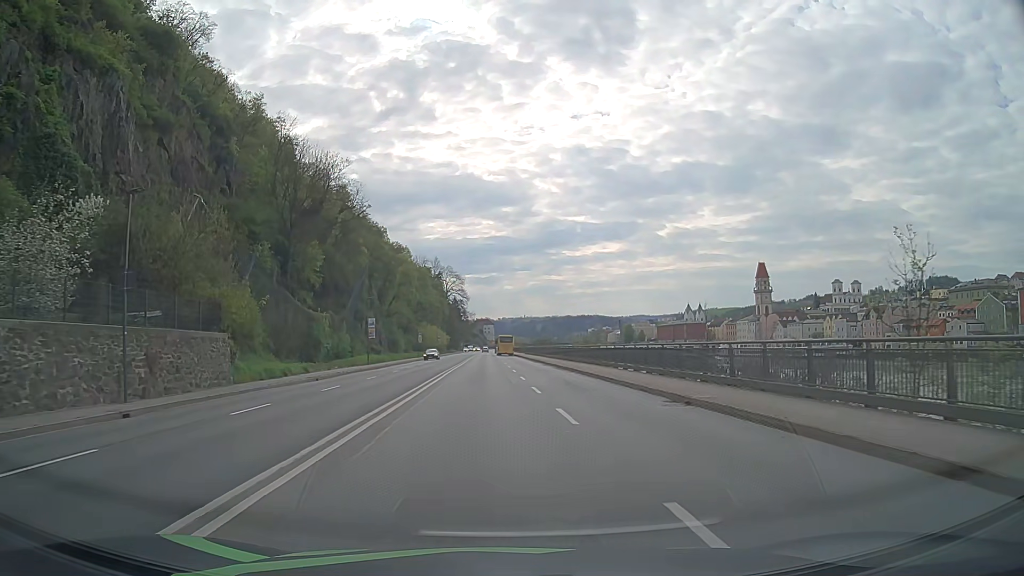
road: primary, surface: asphalt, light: Day
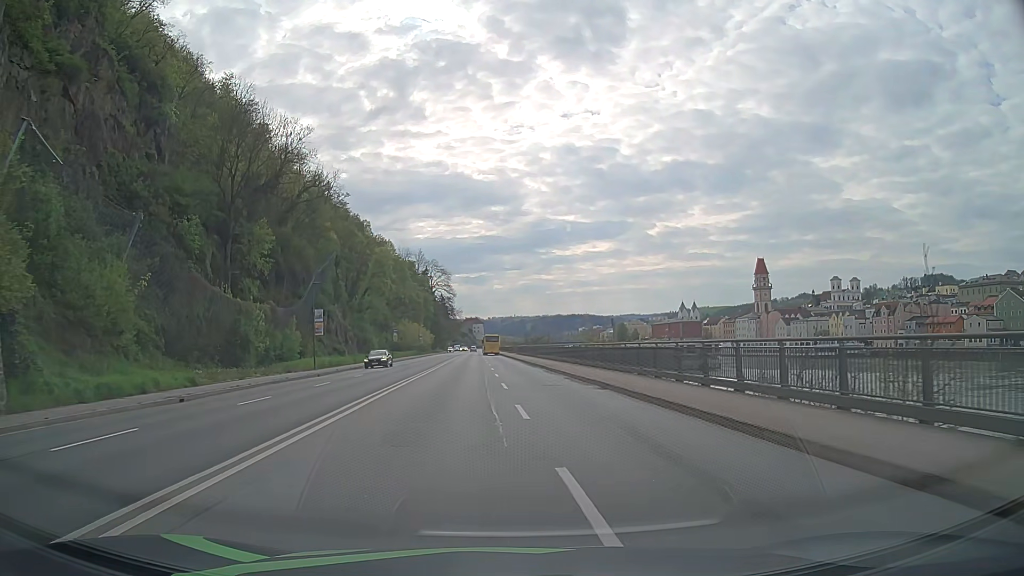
(+0.1, +15.3) m; +1°
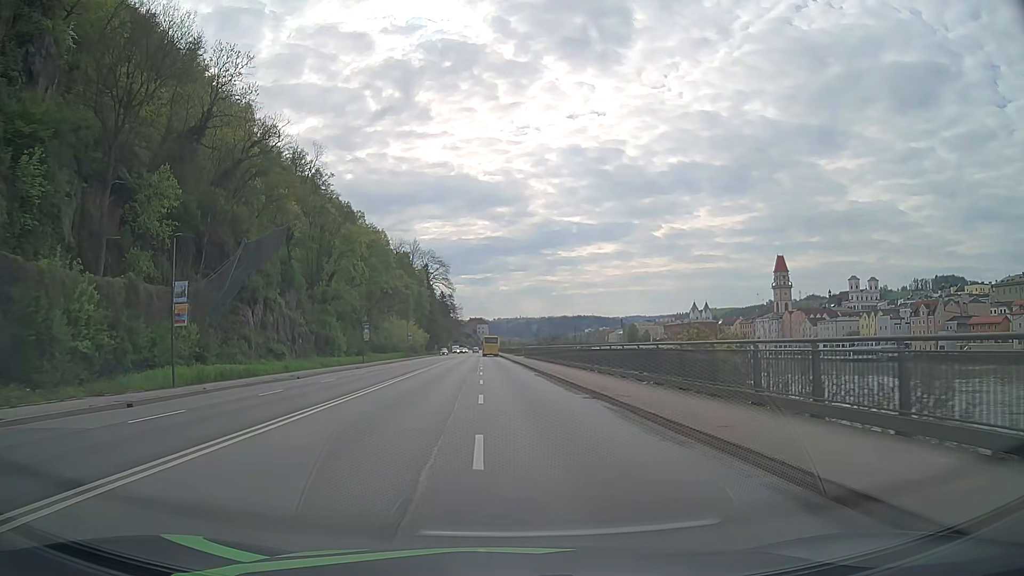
(-0.1, +23.0) m; -1°
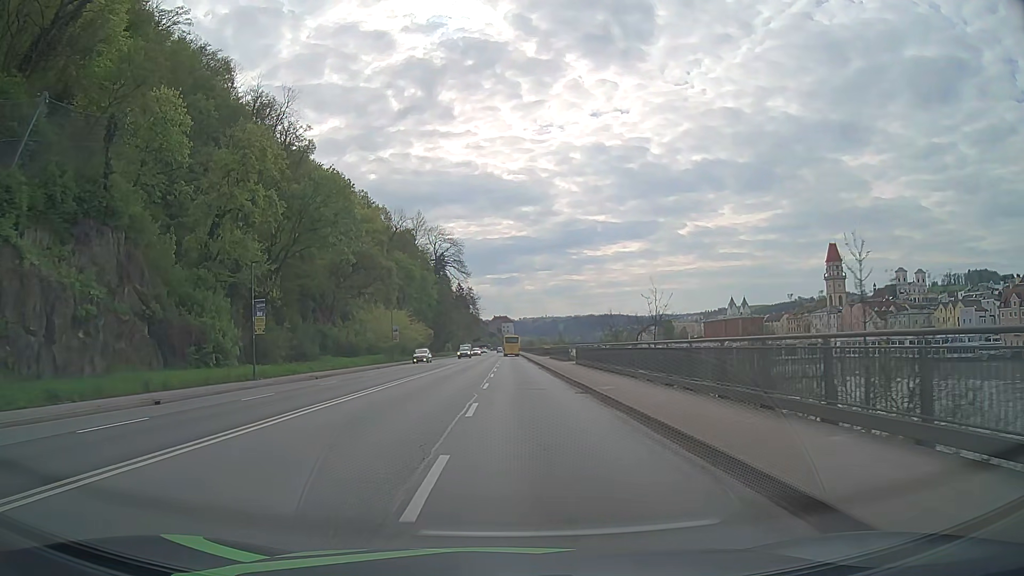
(-0.4, +38.3) m; -2°
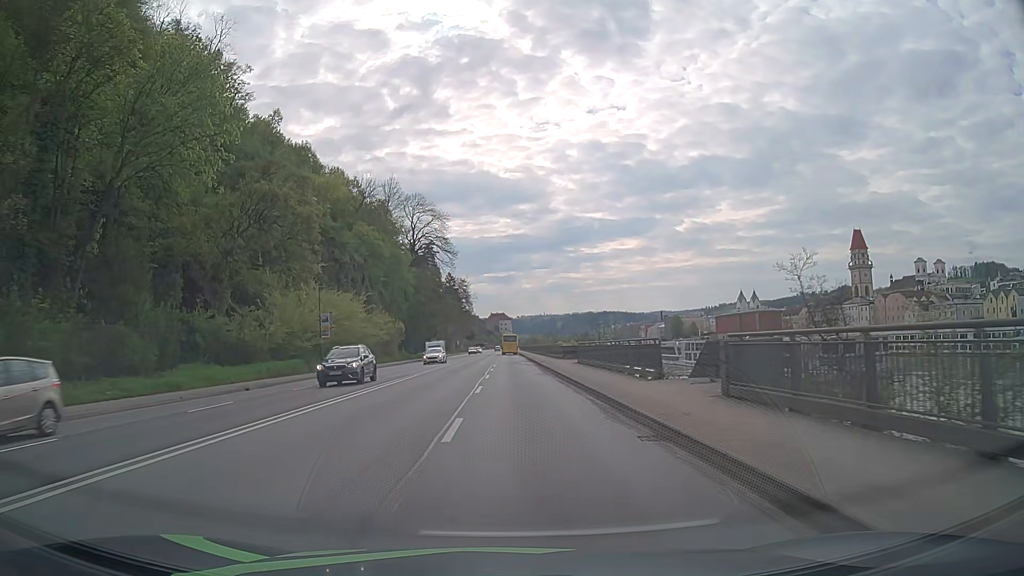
(0.0, +30.6) m; 0°
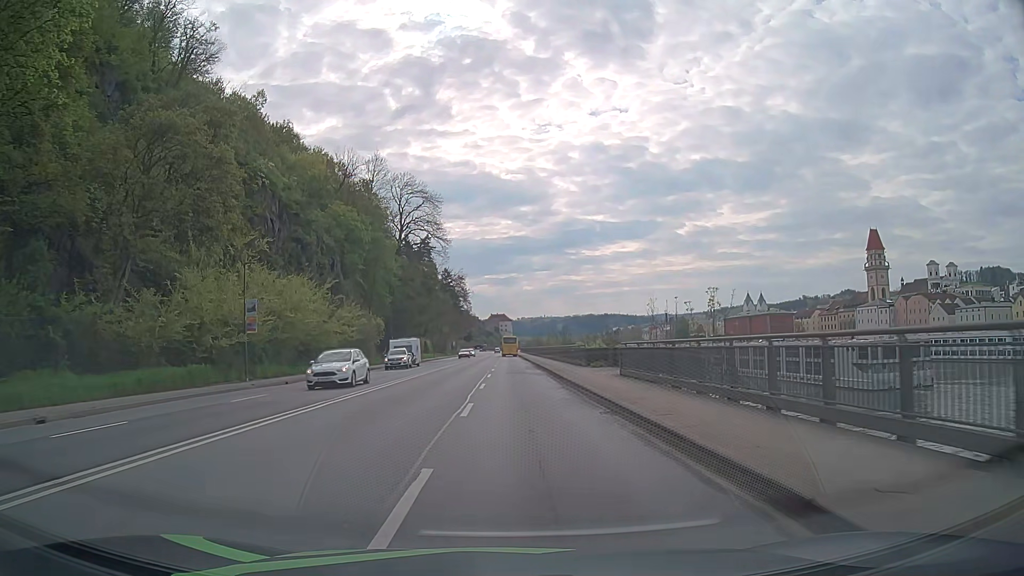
(+0.1, +15.3) m; 0°
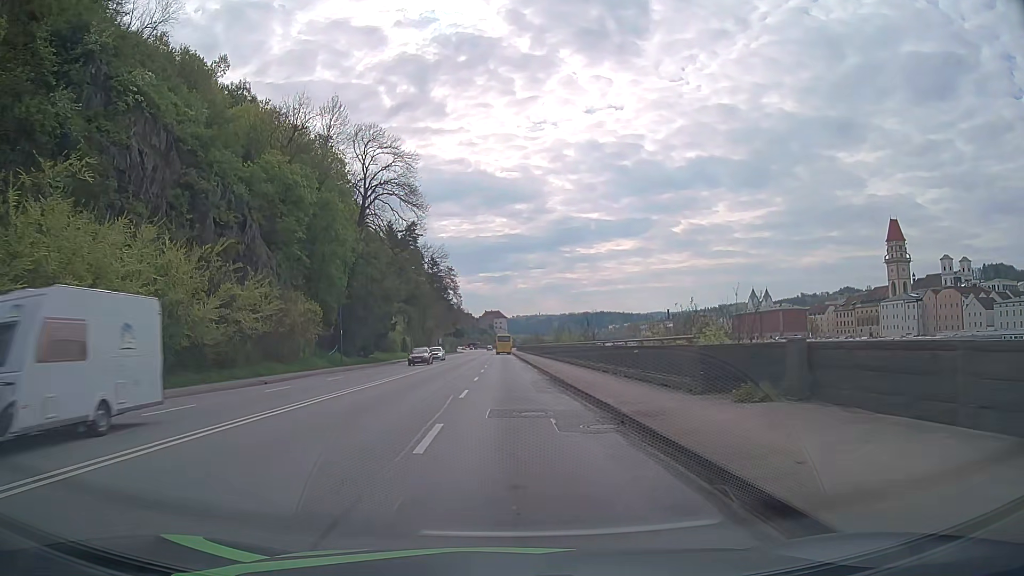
(+0.2, +22.9) m; 0°
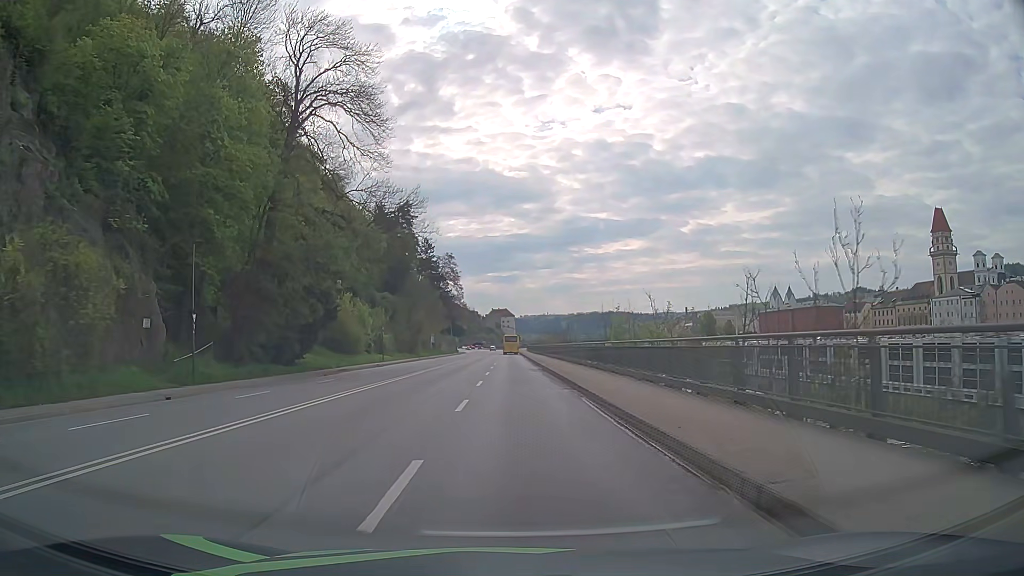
(-0.2, +30.5) m; -1°
(0, +10) (0, +20) (0, +30) (0, +40) (0, +50) (0, +60) (0, +70) (0, +80) (0, +90) (0, +100) m
